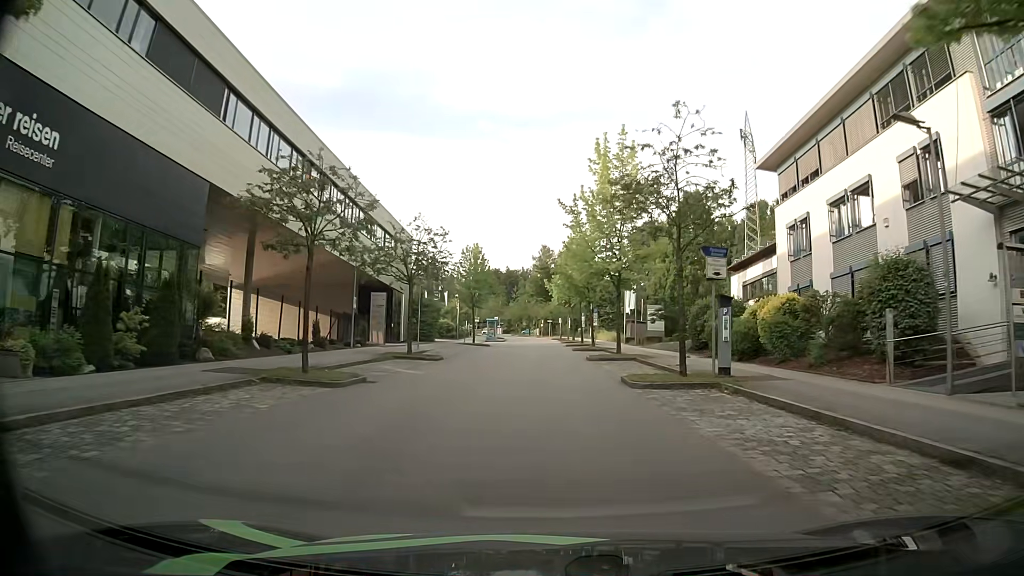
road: residential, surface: asphalt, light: Day
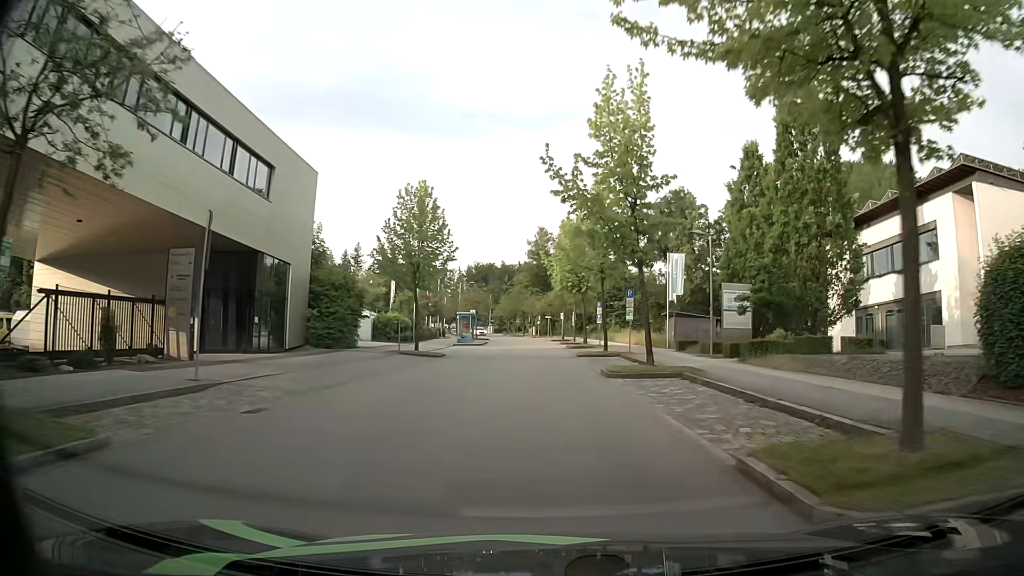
(-0.1, +25.4) m; 0°
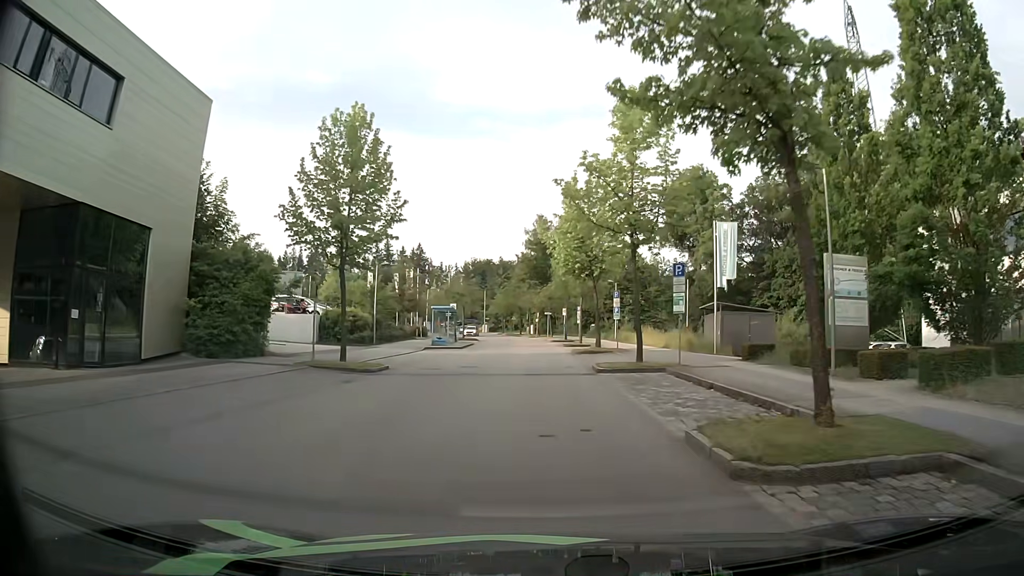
(-0.1, +12.5) m; 0°
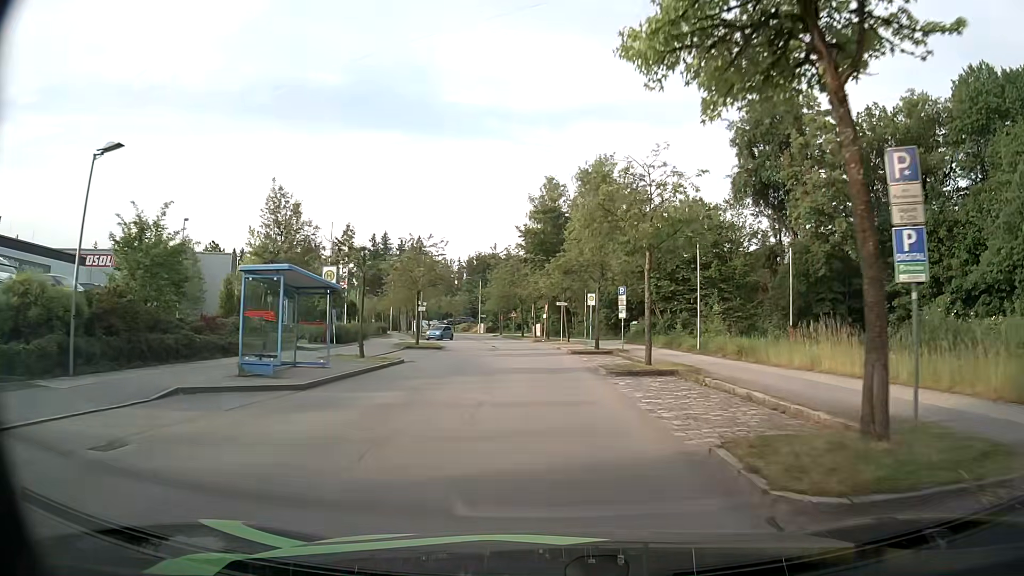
(-0.3, +29.5) m; -1°
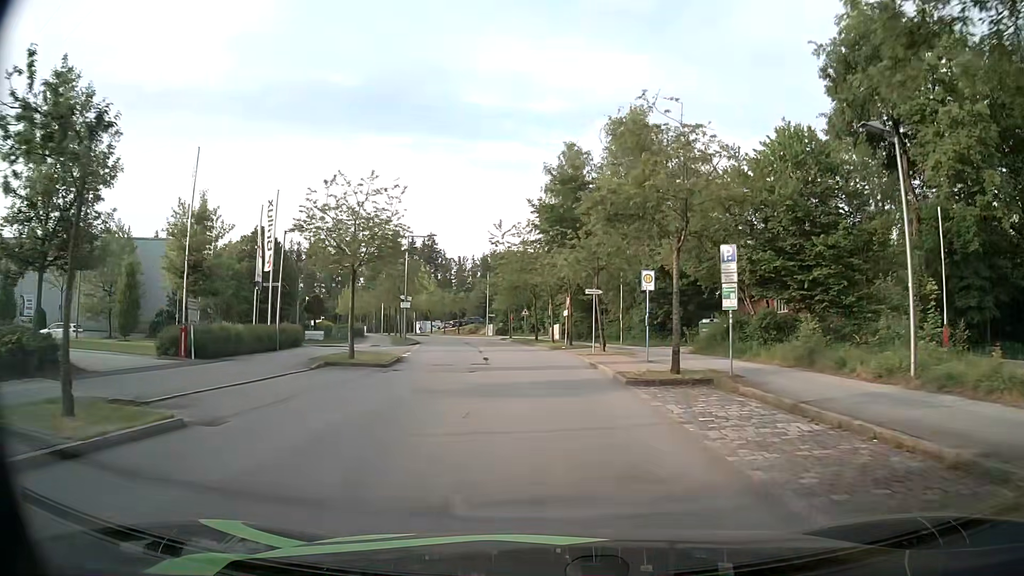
(-0.1, +17.0) m; -1°
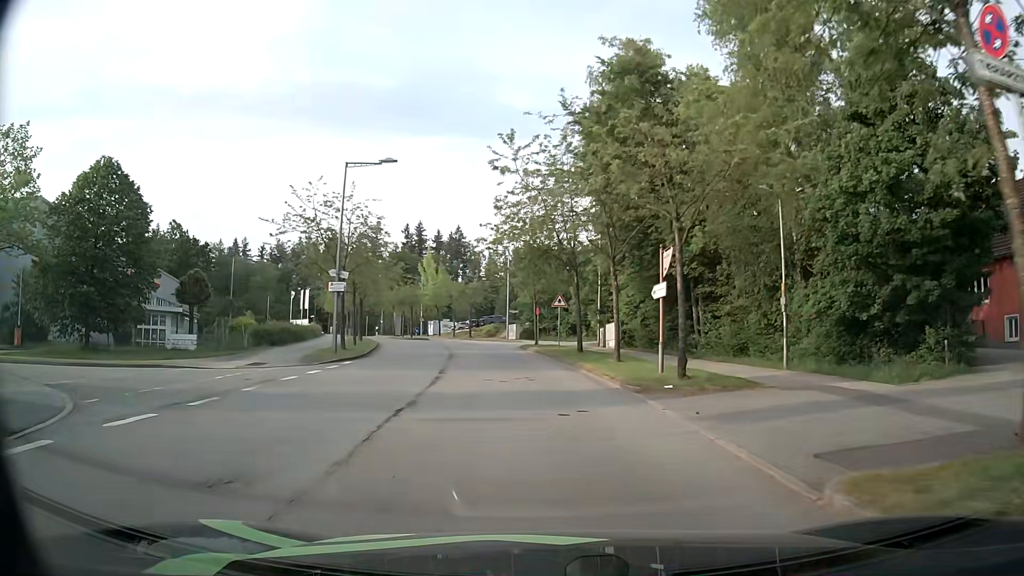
(-0.7, +26.7) m; -3°
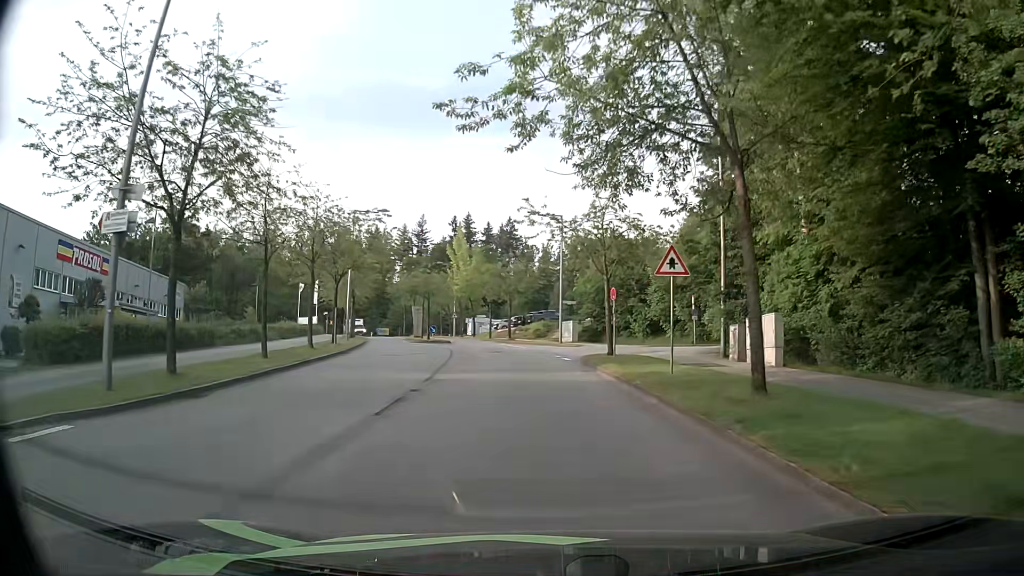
(-0.8, +20.3) m; -5°
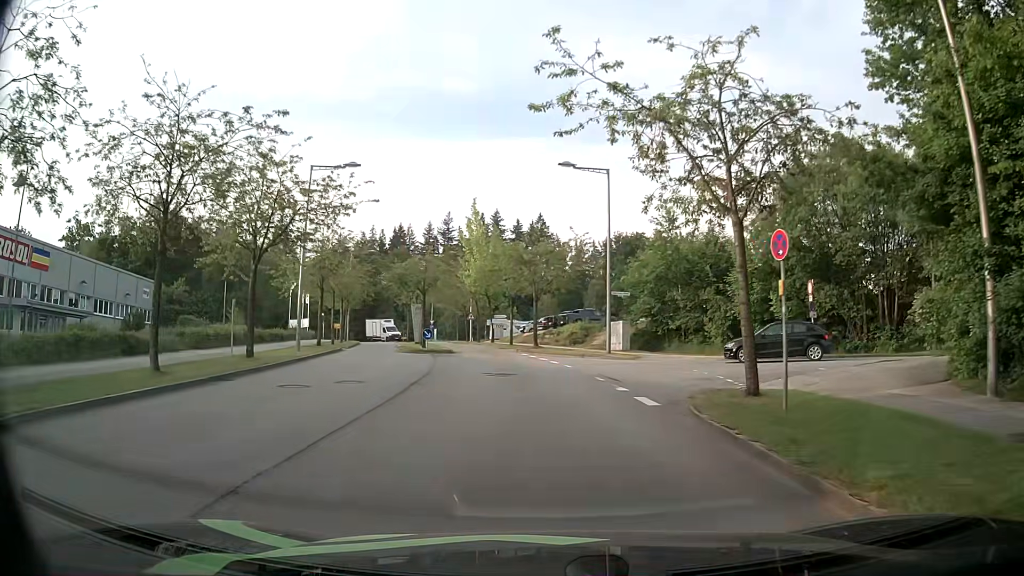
(-0.4, +14.7) m; -4°
(0, +10) (0, +20) (-1, +30) (-3, +40) (-5, +50) (-7, +59) (-9, +69) (-12, +79) (-10, +88) (-2, +94) m
